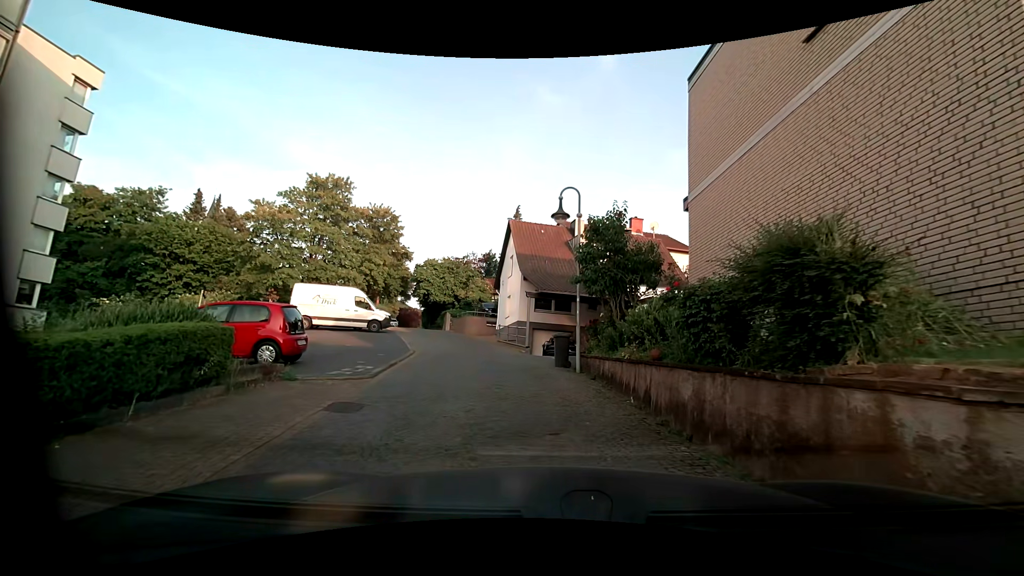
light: Day
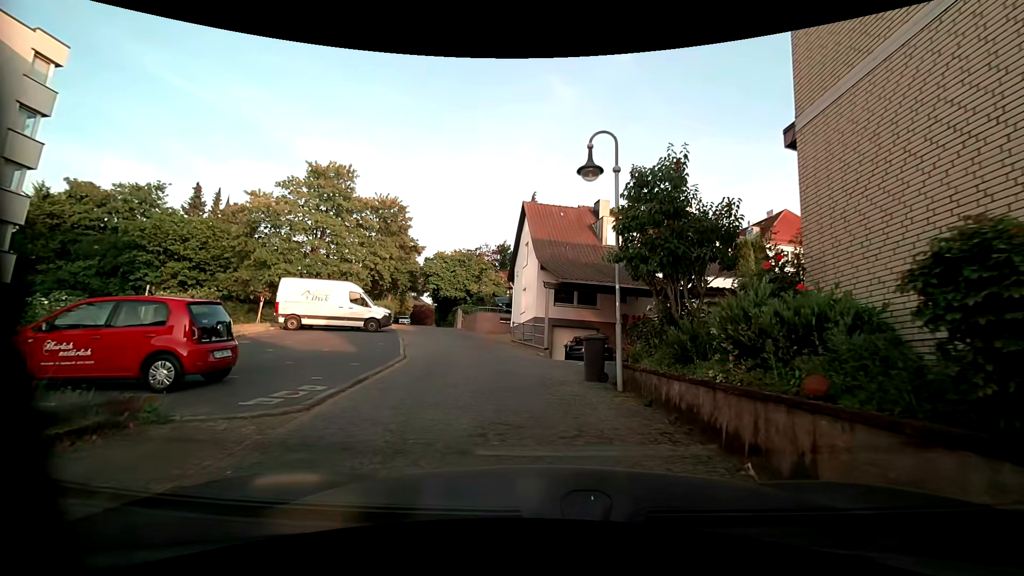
(-0.2, +3.8) m; -3°
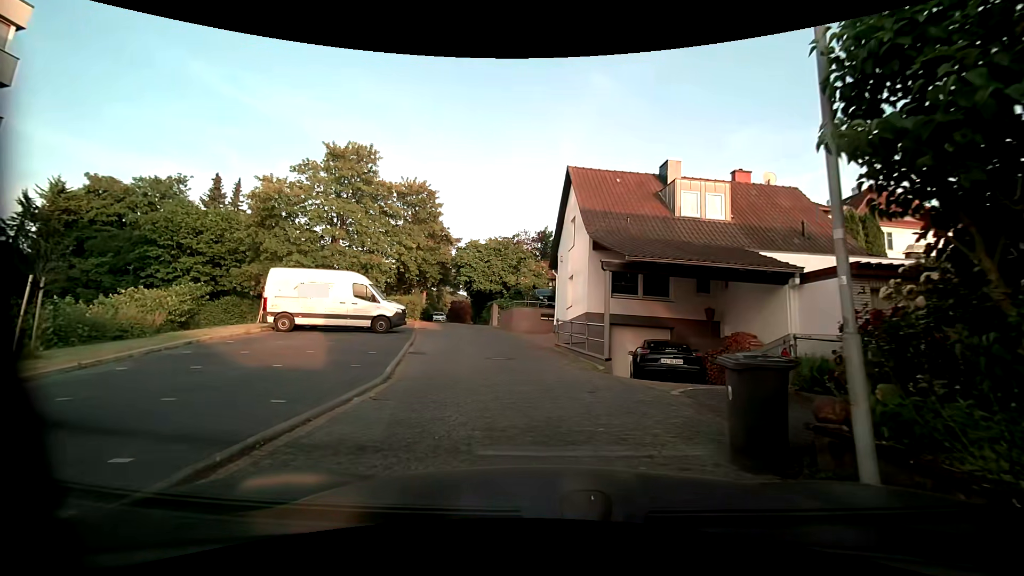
(-0.3, +5.7) m; -7°
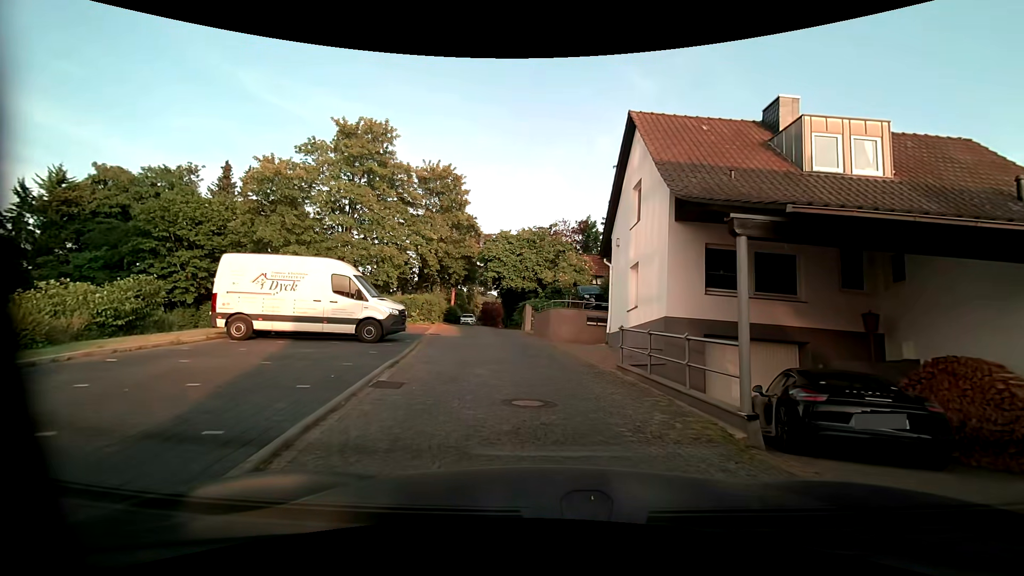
(-0.1, +6.2) m; -3°
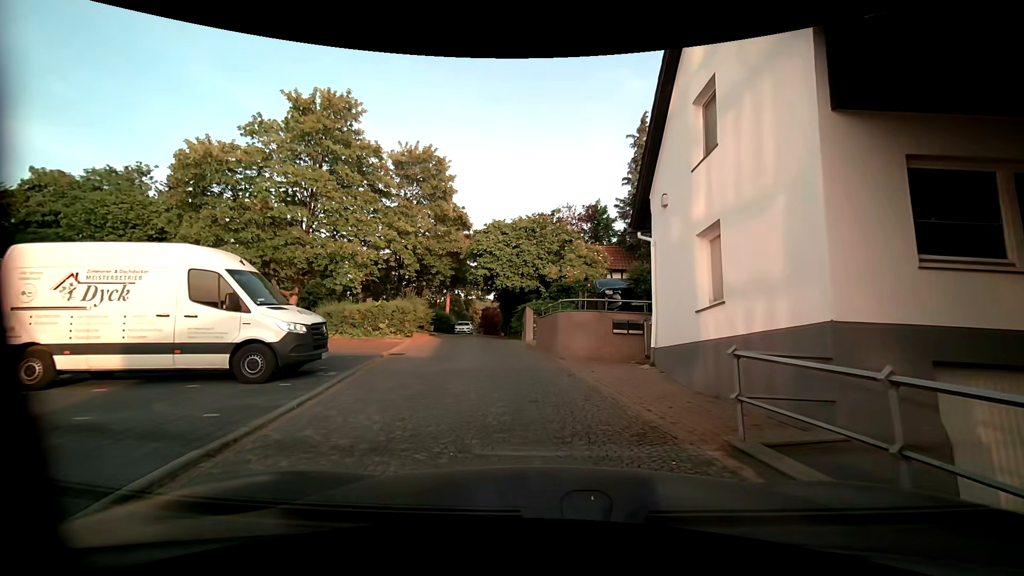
(+0.1, +6.5) m; 0°
